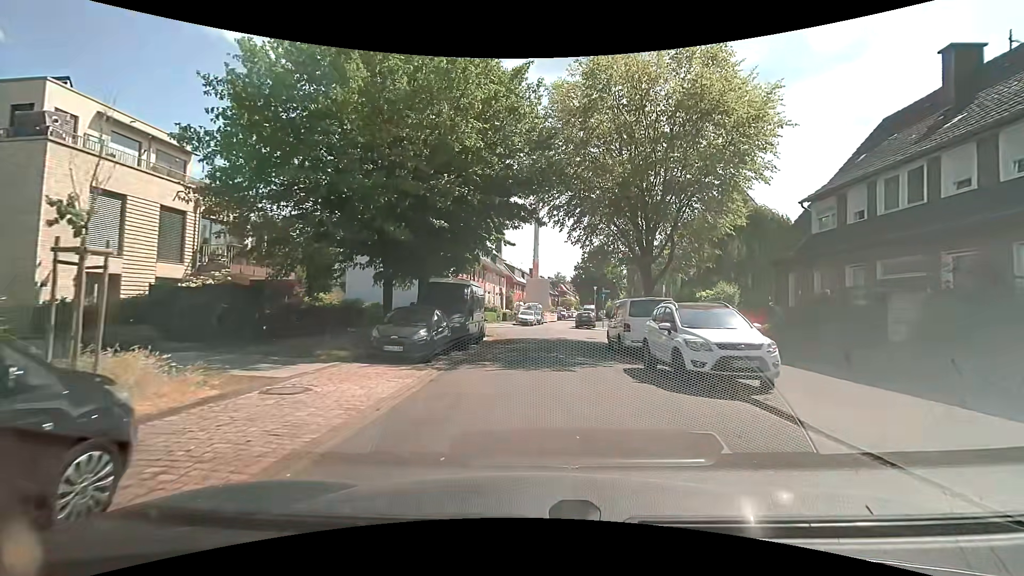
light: Day
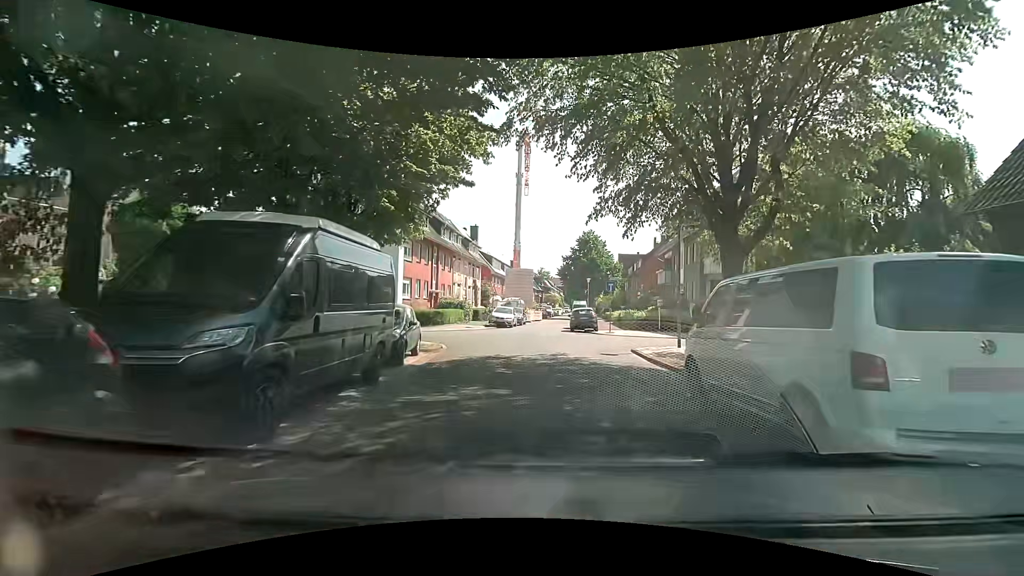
(+0.1, +12.3) m; +2°
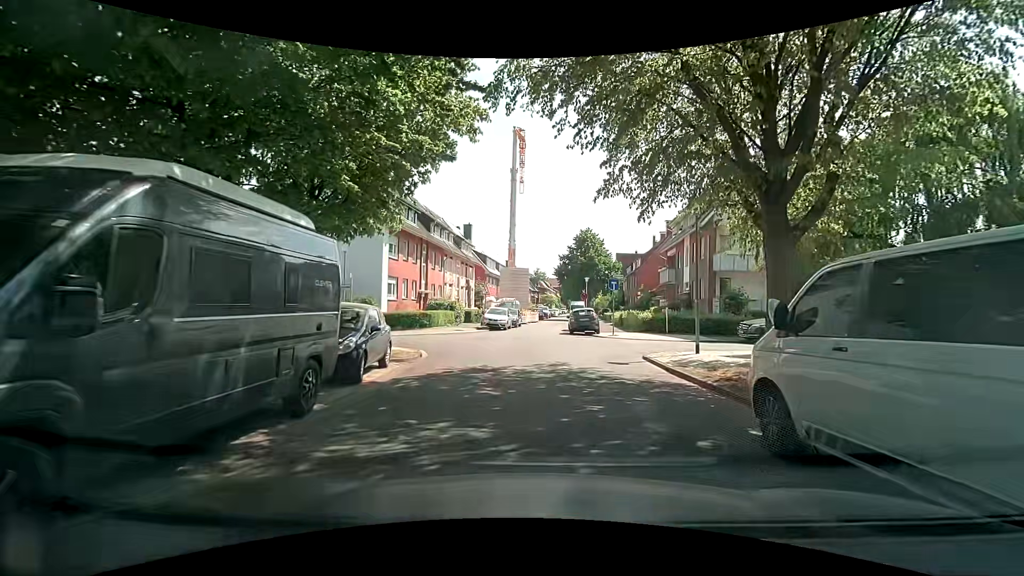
(0.0, +2.6) m; 0°
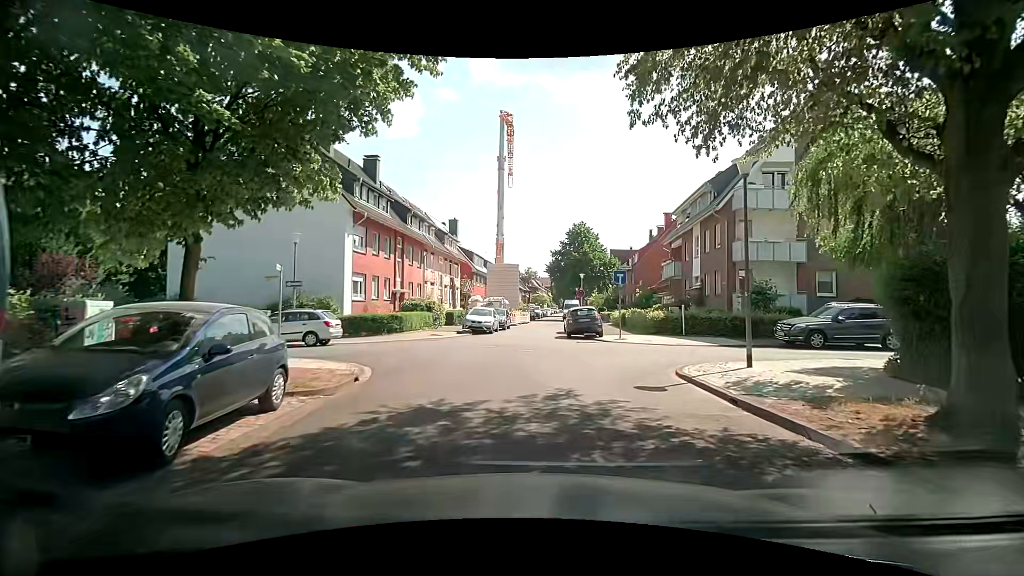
(+0.1, +4.7) m; +2°
